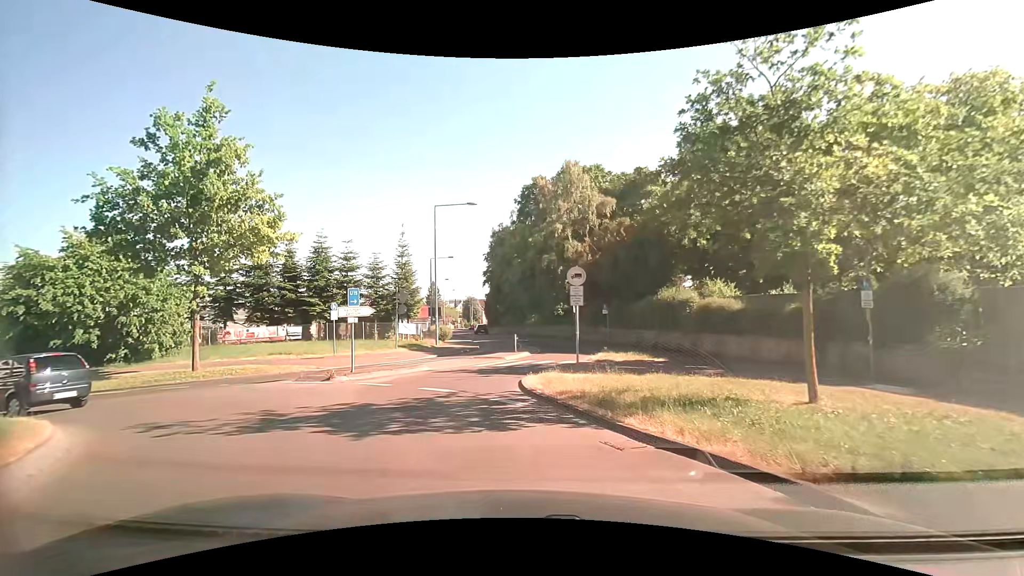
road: tertiary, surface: asphalt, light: Day
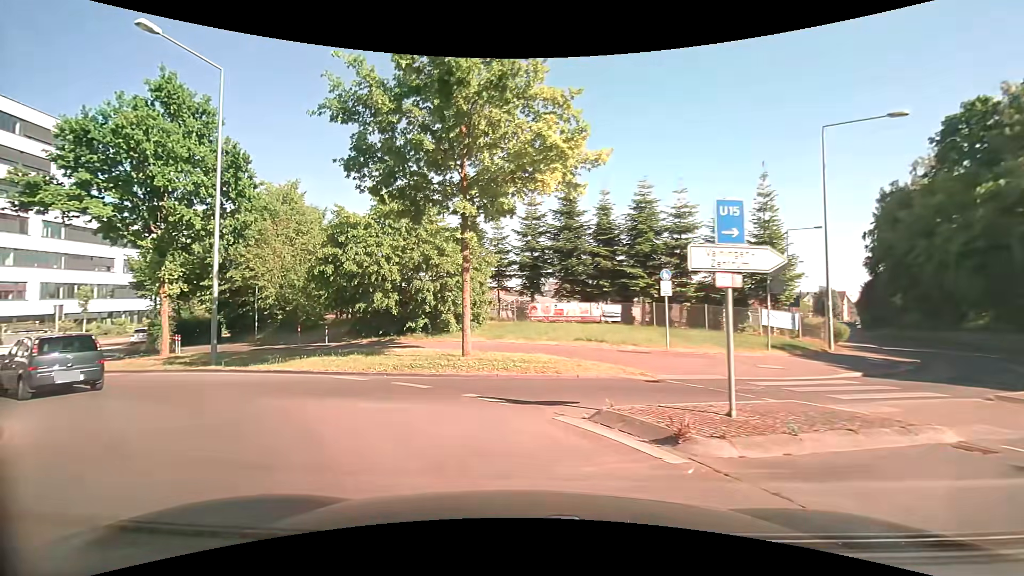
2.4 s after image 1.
(-3.2, +10.9) m; -36°
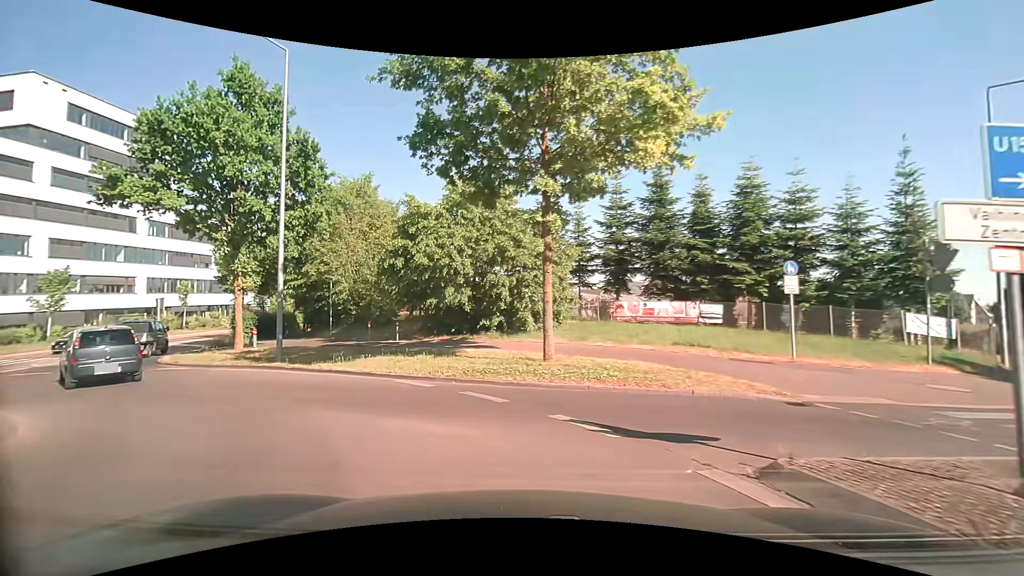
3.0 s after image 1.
(-0.2, +2.3) m; -9°
